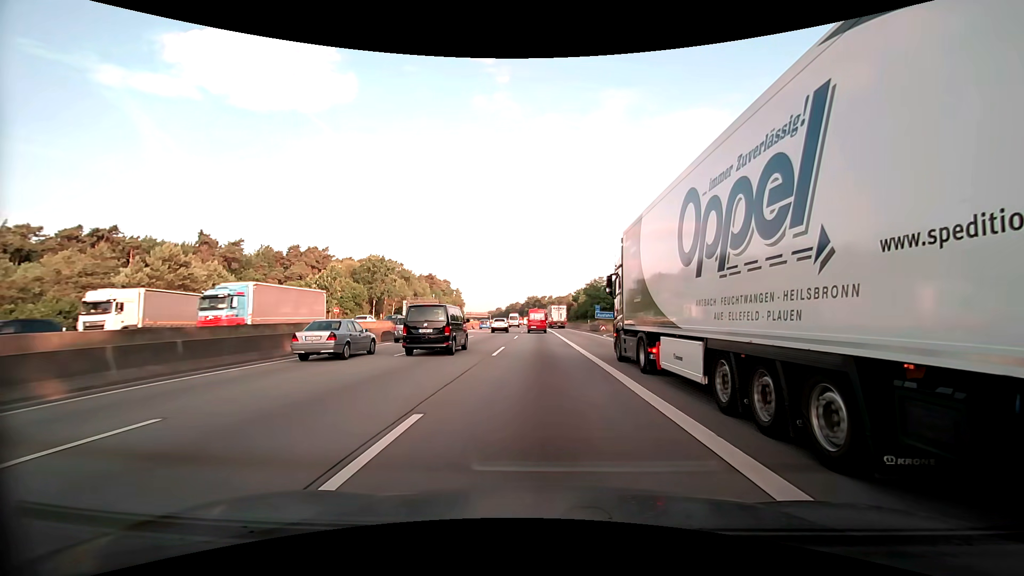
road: motorway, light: Day
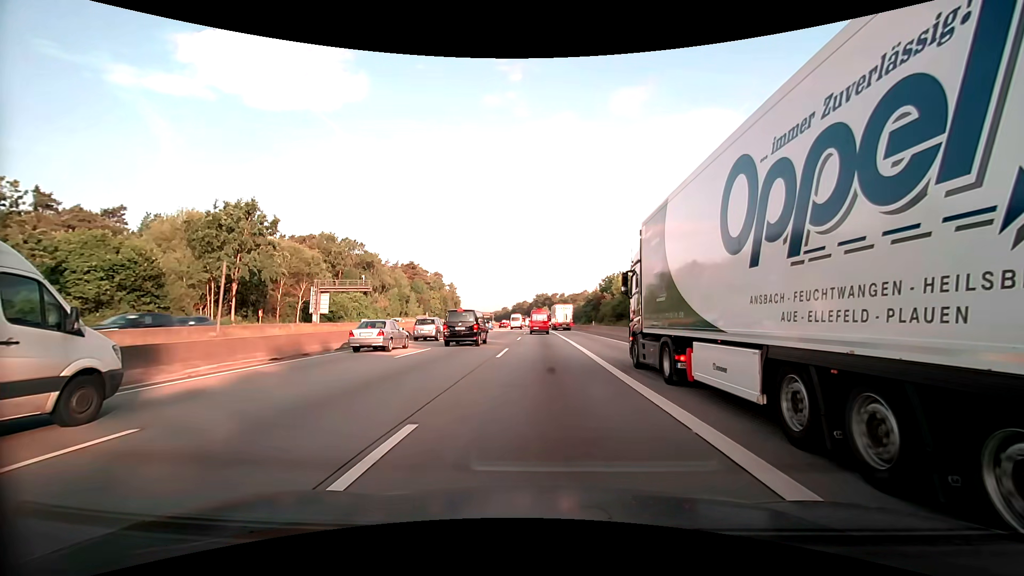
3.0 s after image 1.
(-0.7, +54.6) m; -2°
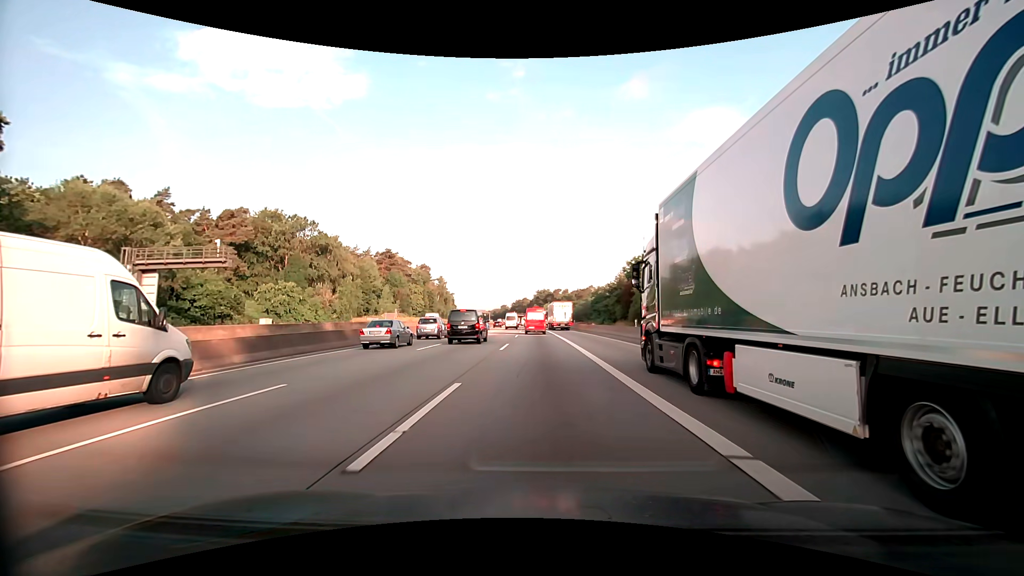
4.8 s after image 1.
(+0.1, +31.8) m; 0°
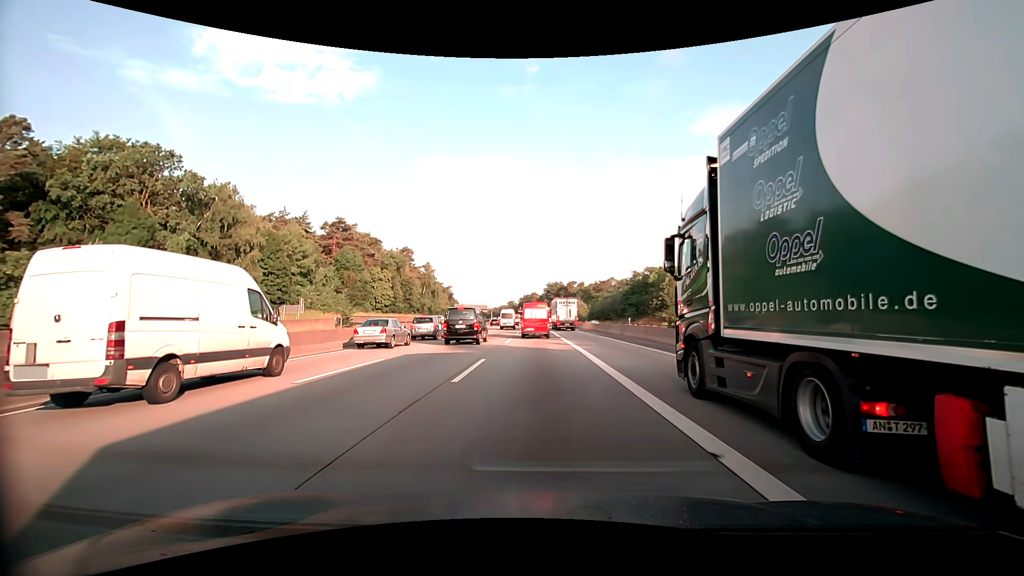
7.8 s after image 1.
(-0.4, +47.9) m; -1°
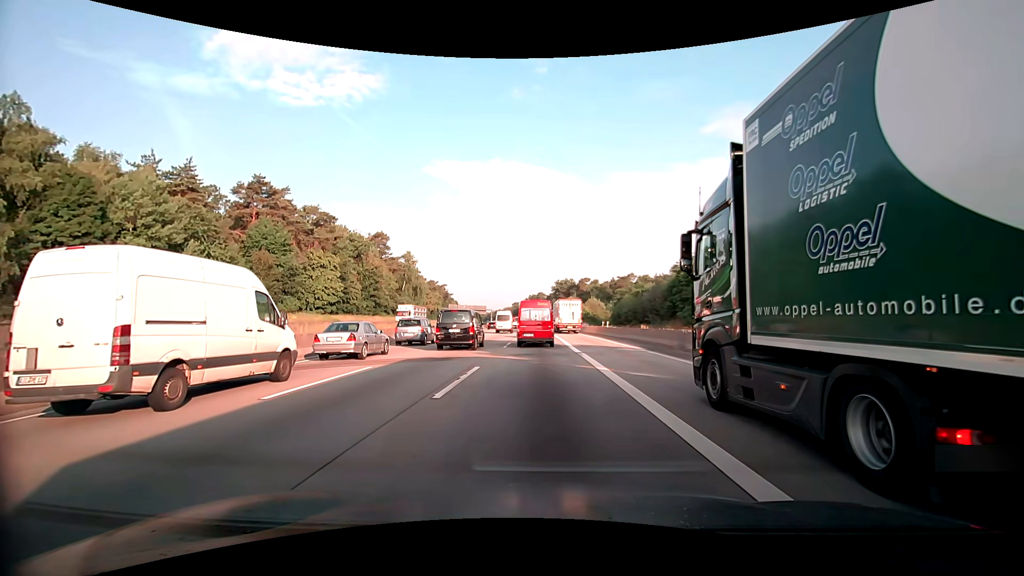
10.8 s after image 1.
(-0.3, +37.2) m; -1°
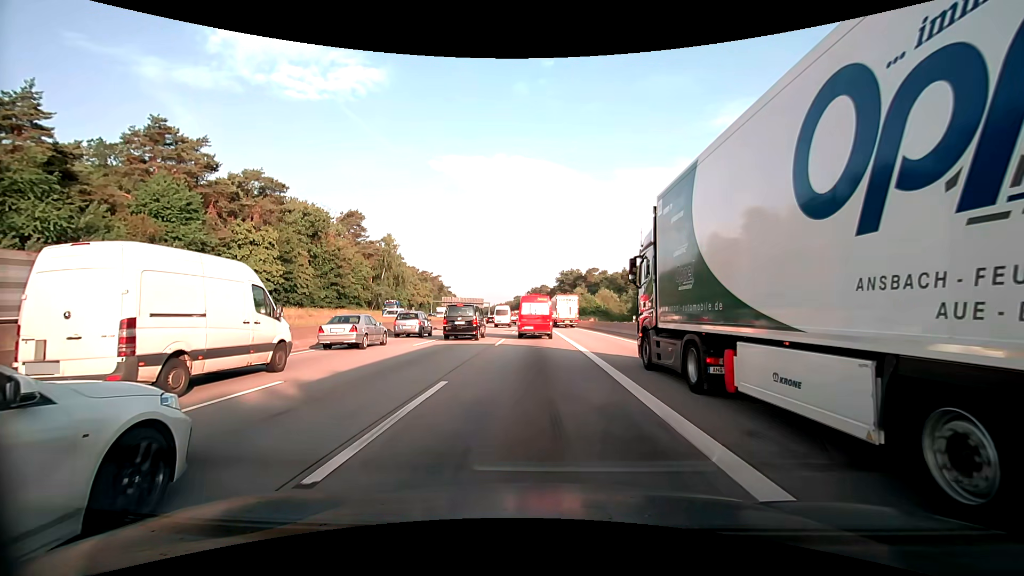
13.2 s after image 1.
(-0.1, +22.8) m; 0°
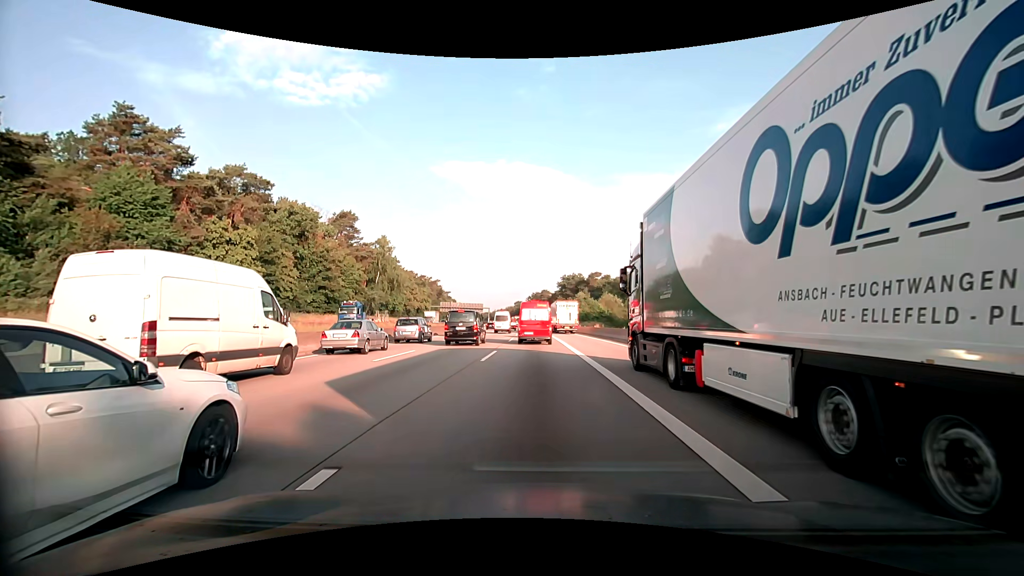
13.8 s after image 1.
(0.0, +5.5) m; 0°
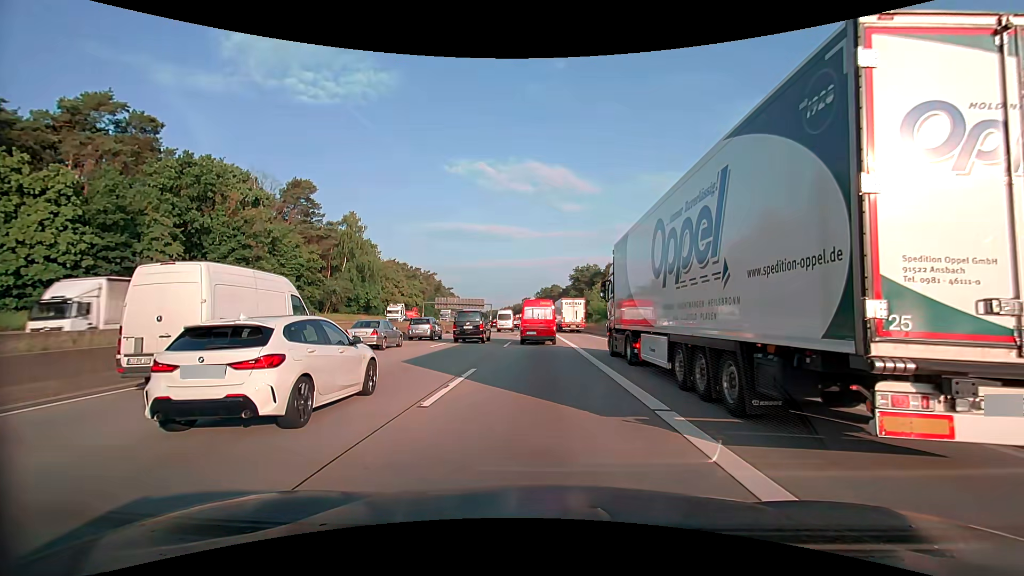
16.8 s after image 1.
(-0.2, +26.9) m; -1°
(0, +10) (0, +20) (0, +30) (0, +40) (0, +50) (0, +60) (-1, +70) (-1, +80) (-1, +90) (-2, +100) m
